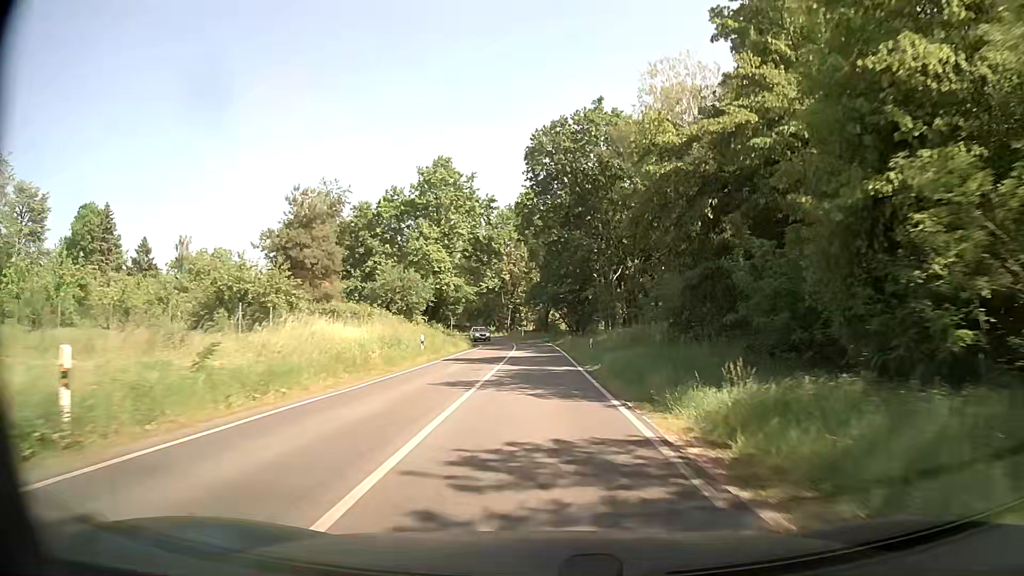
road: secondary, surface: asphalt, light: Day
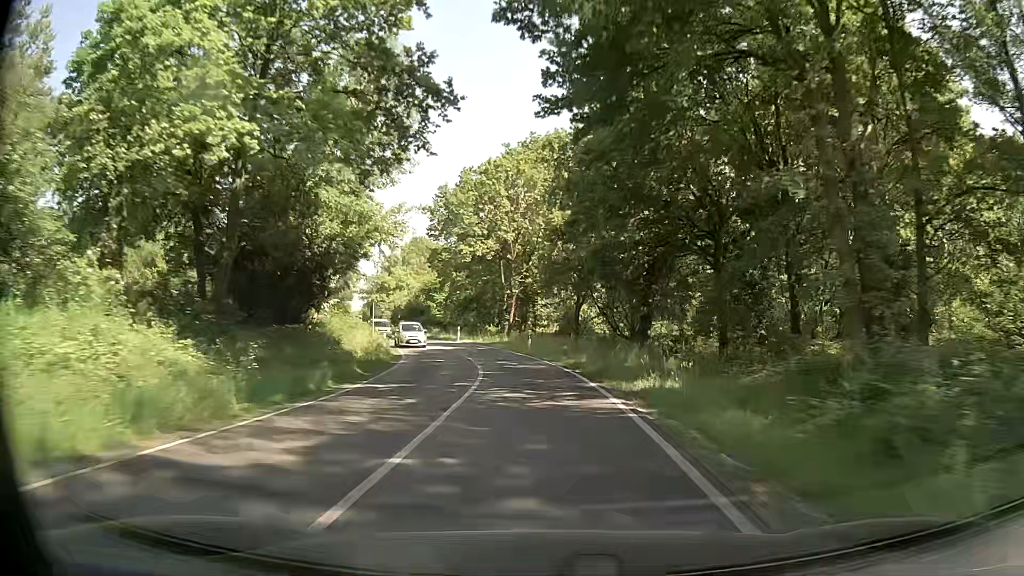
(-0.2, +43.5) m; -2°
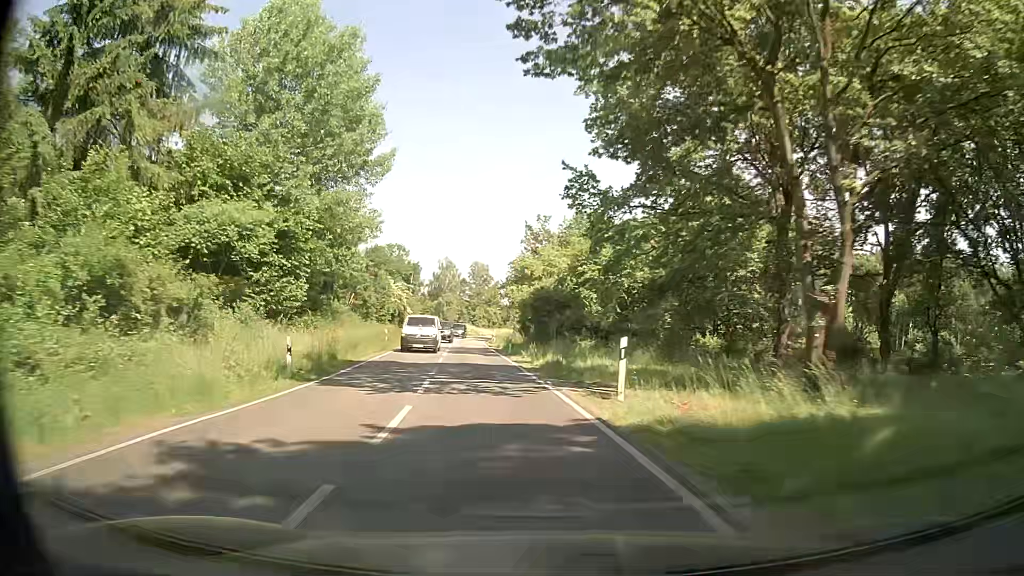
(-3.8, +43.3) m; -15°
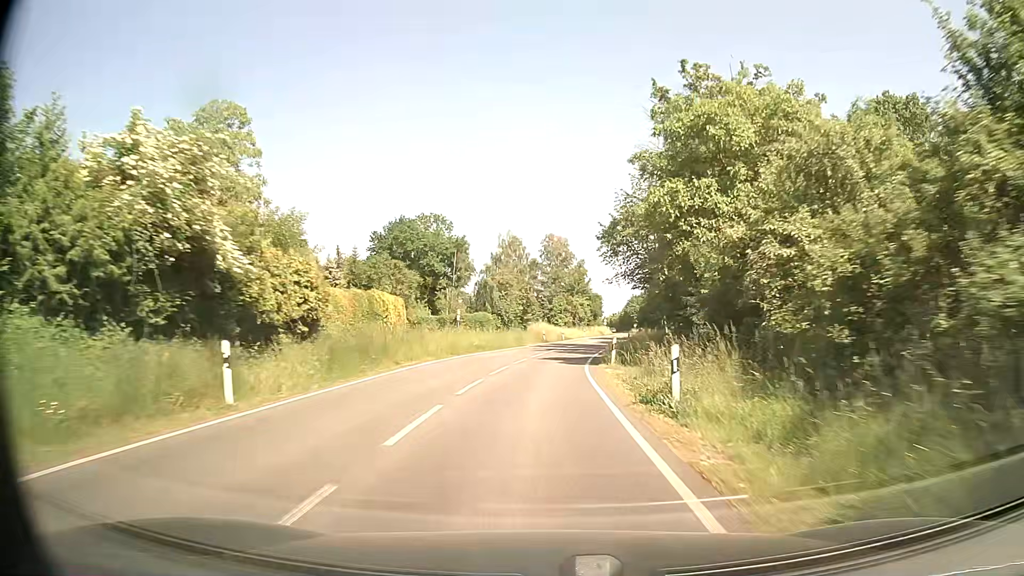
(-5.7, +54.2) m; -6°
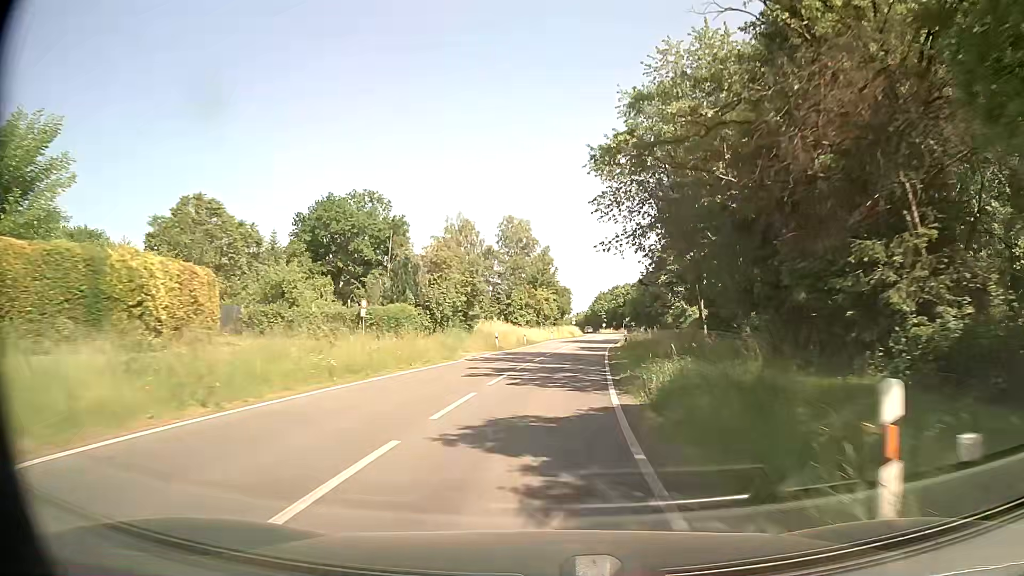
(+0.1, +21.9) m; +3°
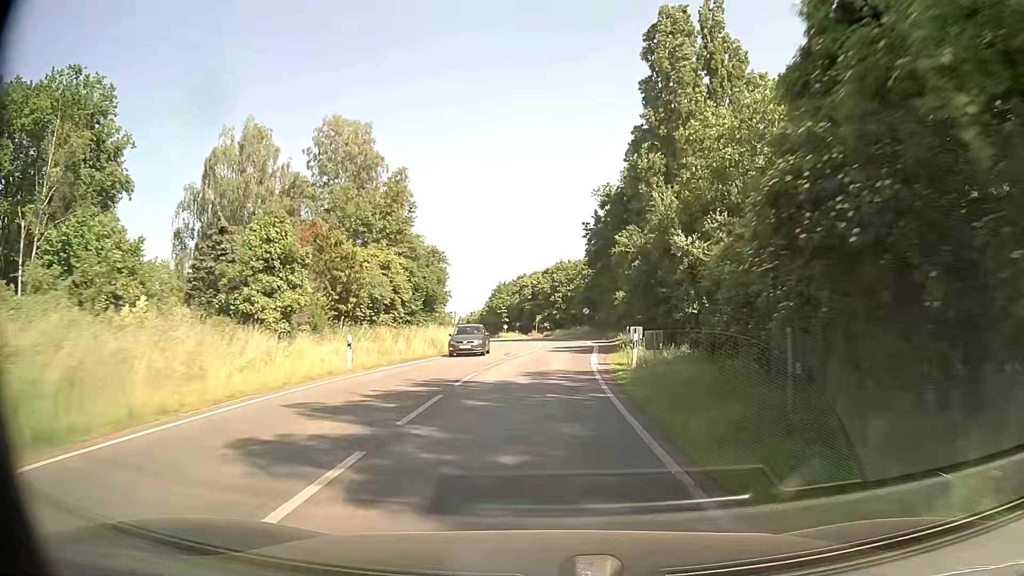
(+3.8, +54.6) m; +9°
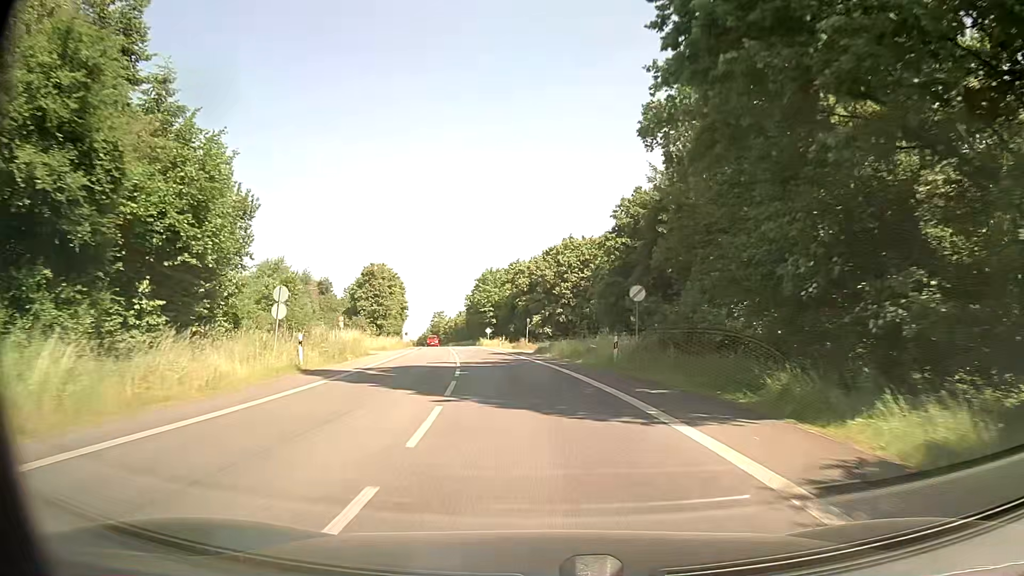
(+1.1, +43.6) m; 0°
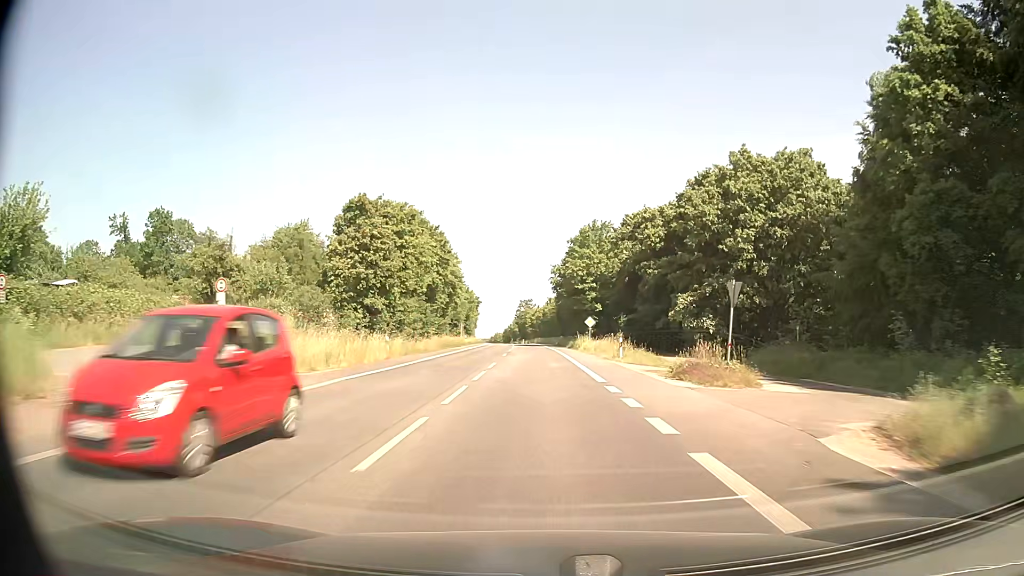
(-4.2, +43.4) m; -9°
(0, +10) (0, +20) (0, +30) (0, +40) (0, +50) (0, +60) (0, +70) (-1, +80) (-1, +90) (-2, +100) m
